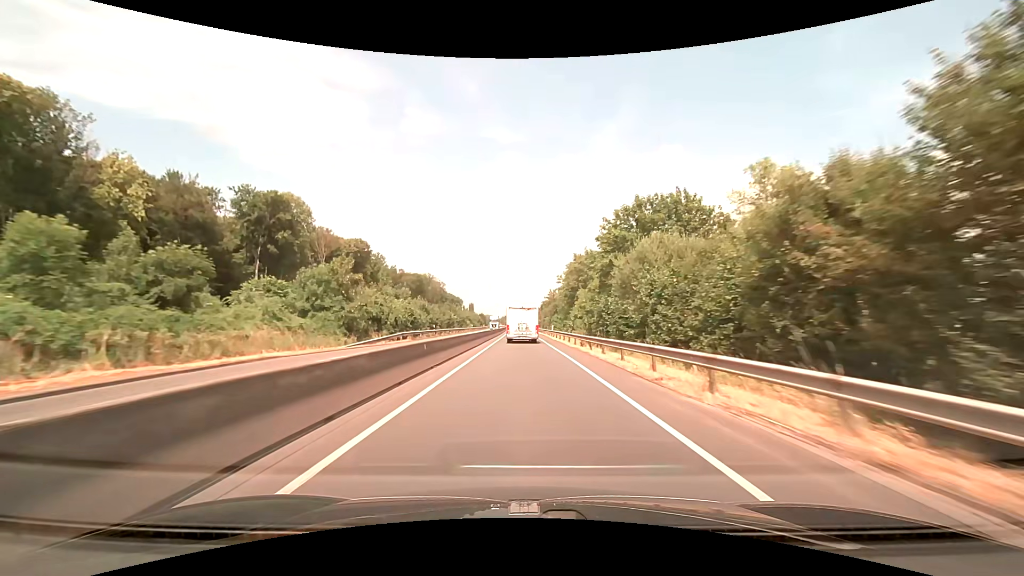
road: trunk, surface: asphalt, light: Day
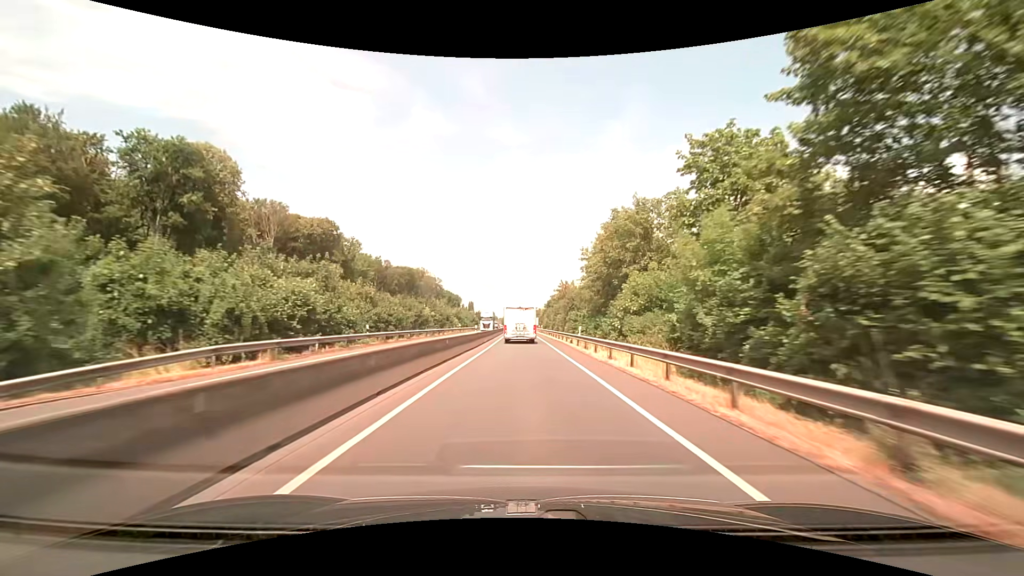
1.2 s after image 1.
(-0.1, +25.7) m; 0°
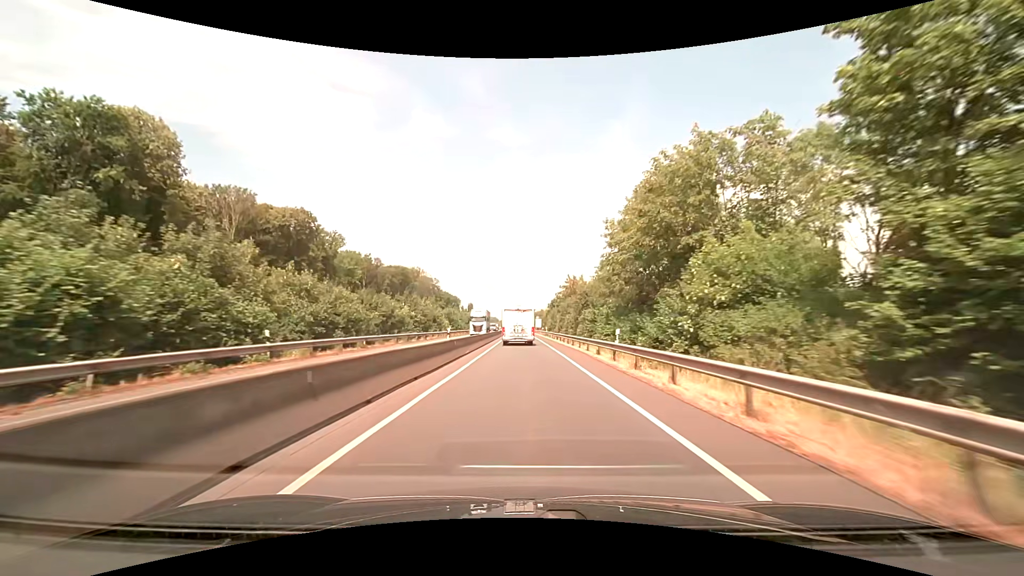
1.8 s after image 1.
(0.0, +12.7) m; 0°
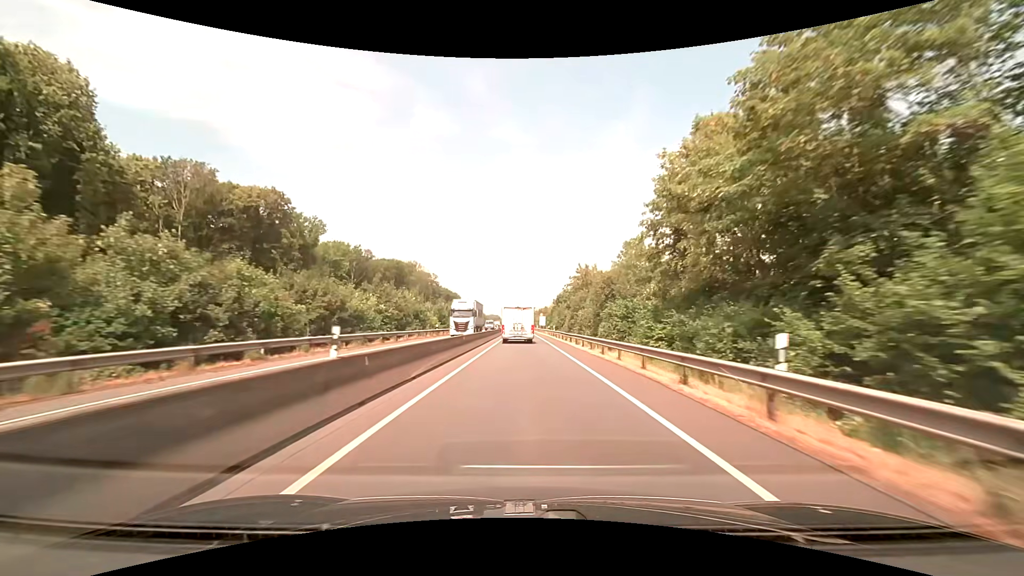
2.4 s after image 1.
(-0.1, +12.6) m; 0°
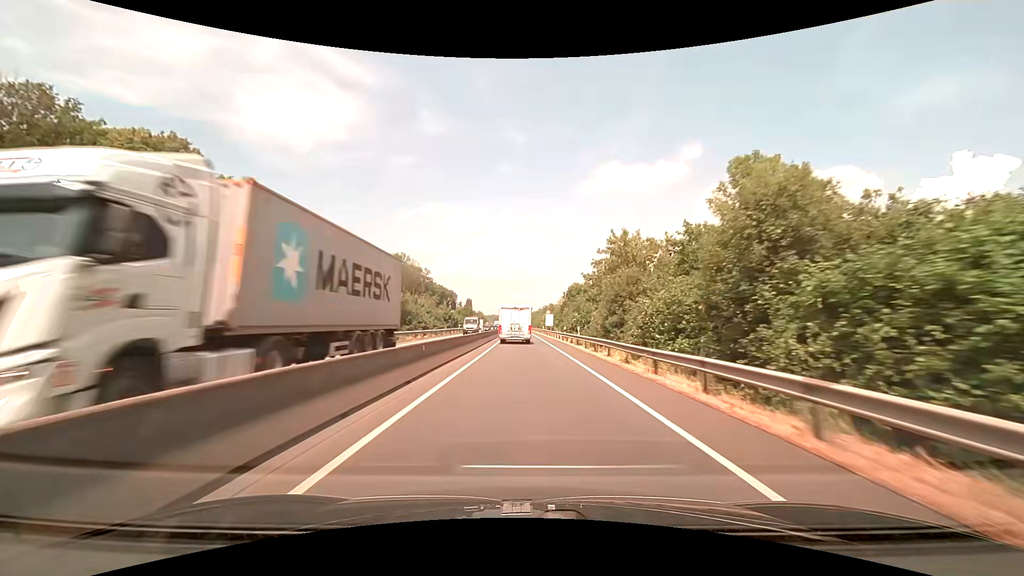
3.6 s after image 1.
(-0.1, +25.1) m; 0°
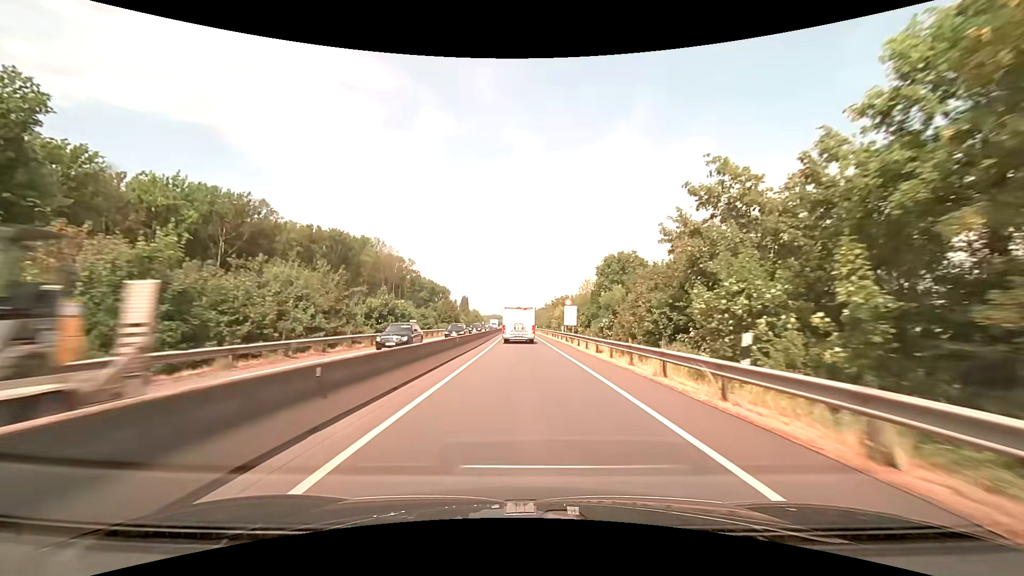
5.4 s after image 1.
(0.0, +37.2) m; 0°
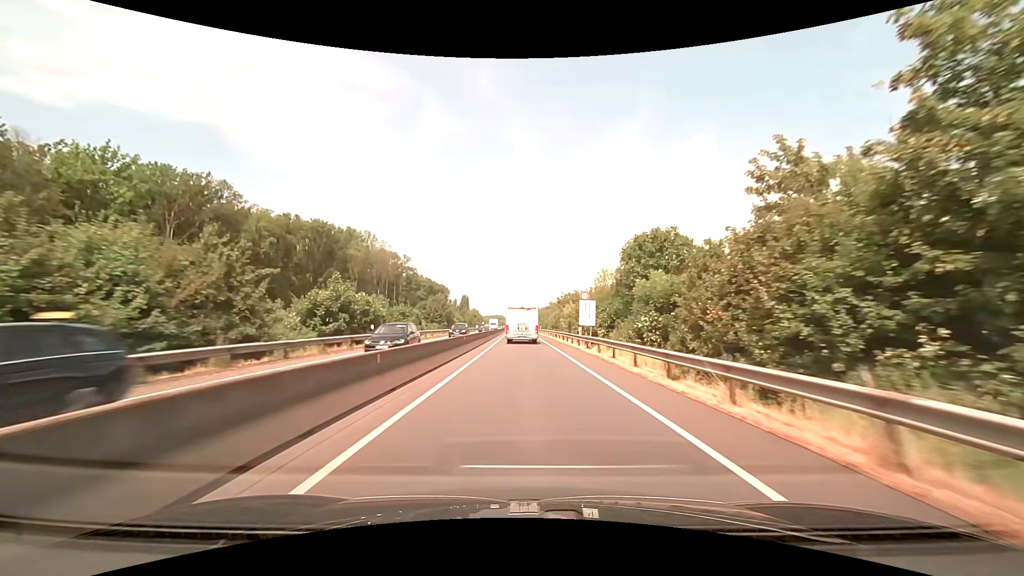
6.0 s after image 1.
(0.0, +12.3) m; 0°
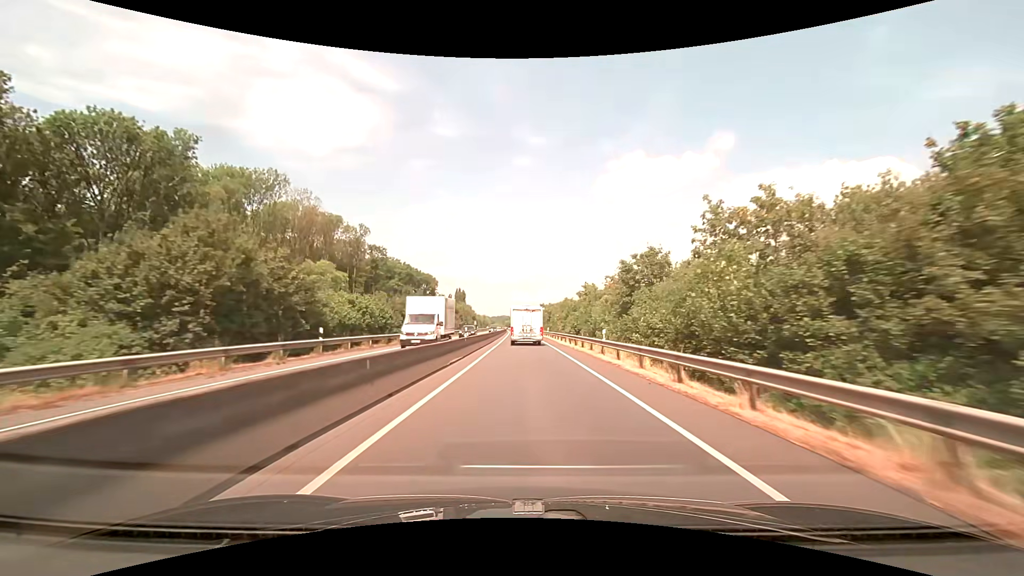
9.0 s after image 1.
(-0.7, +60.9) m; -1°
(0, +10) (0, +20) (0, +30) (0, +40) (0, +50) (-1, +60) (-1, +70) (-1, +80) (-1, +90) (-1, +100) m
